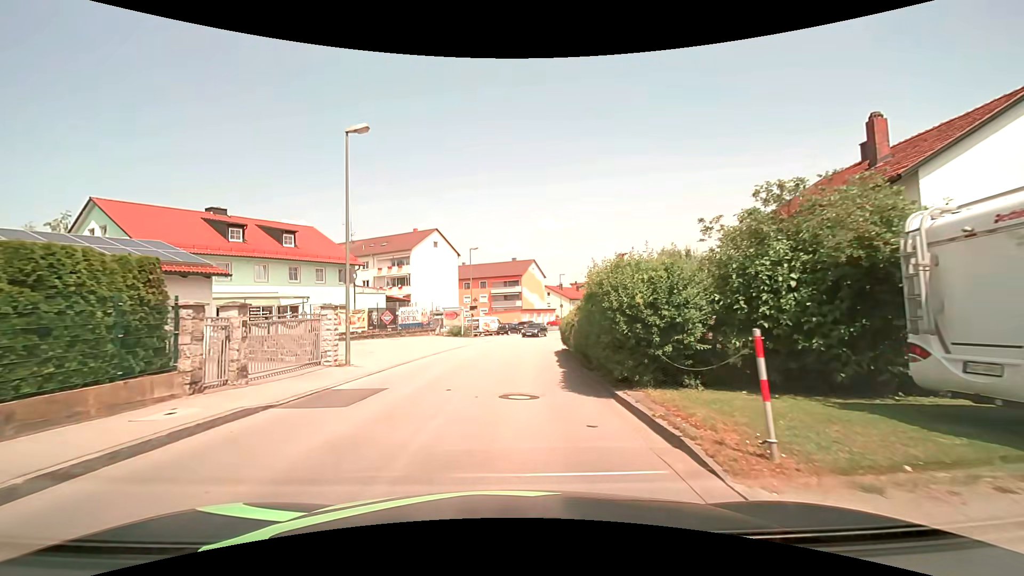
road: unclassified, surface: asphalt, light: Day
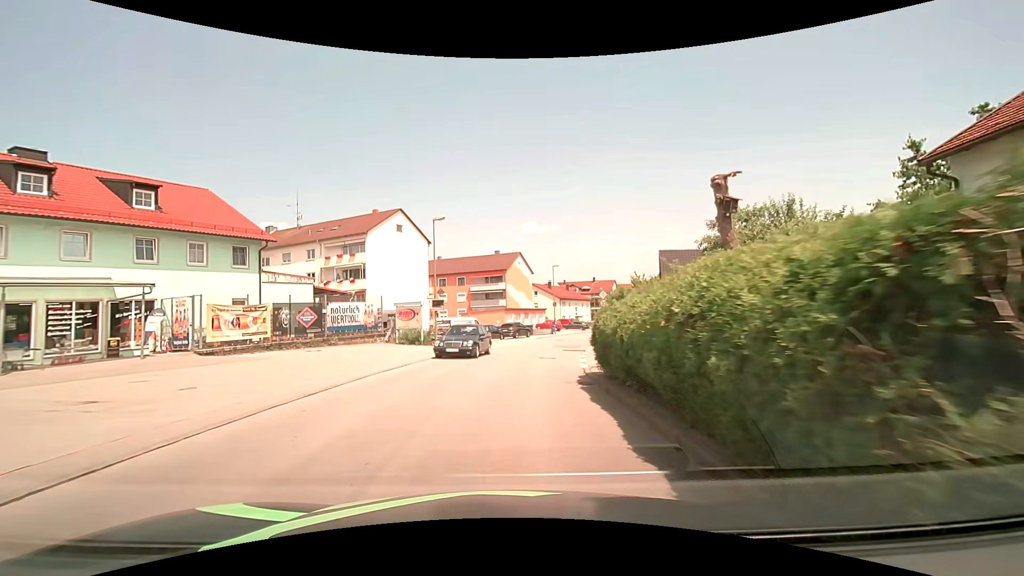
(+0.3, +13.4) m; +2°
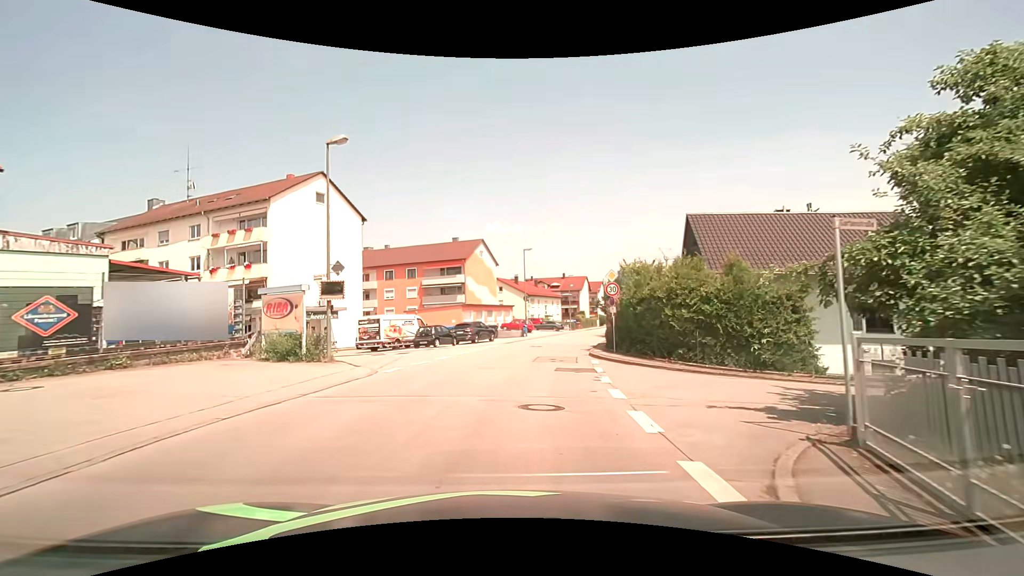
(+0.6, +13.3) m; +4°
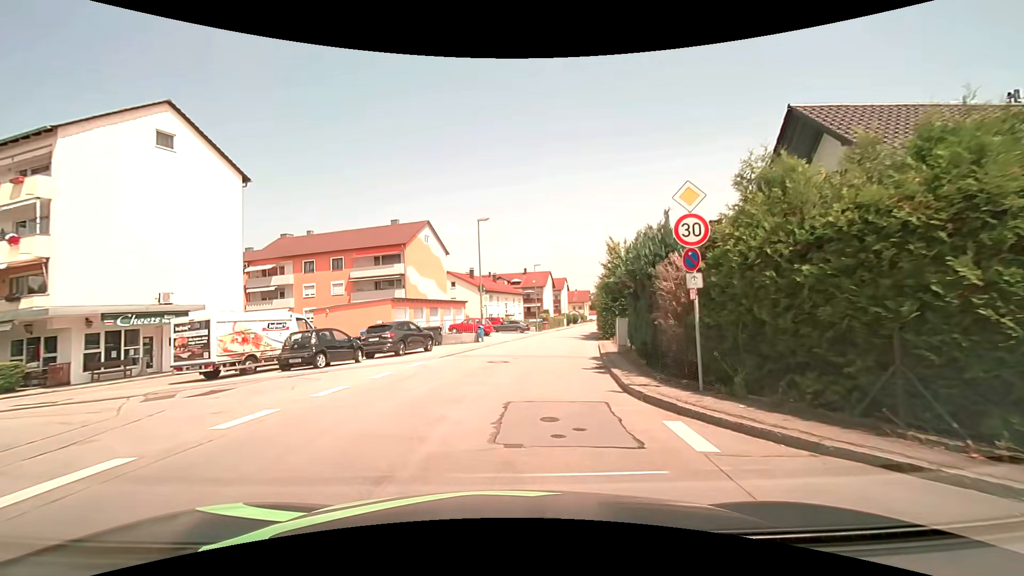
(+0.6, +13.4) m; +5°
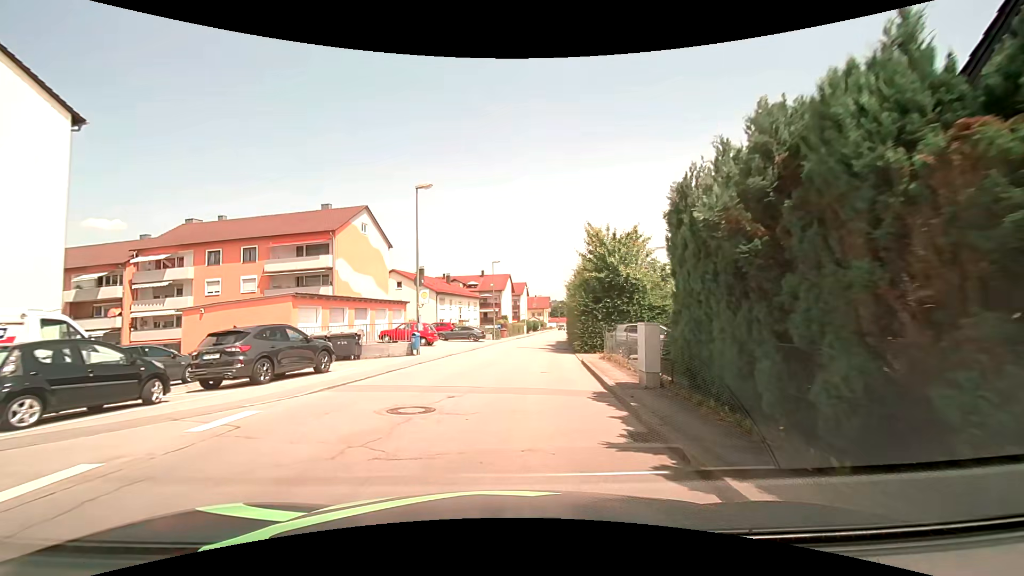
(+0.4, +8.9) m; +5°
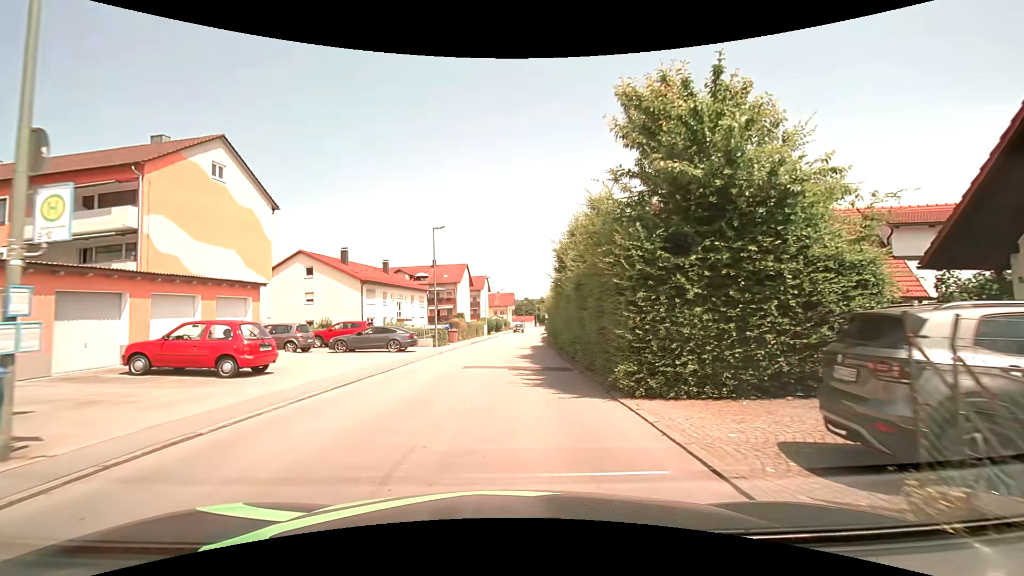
(+0.9, +17.8) m; +5°
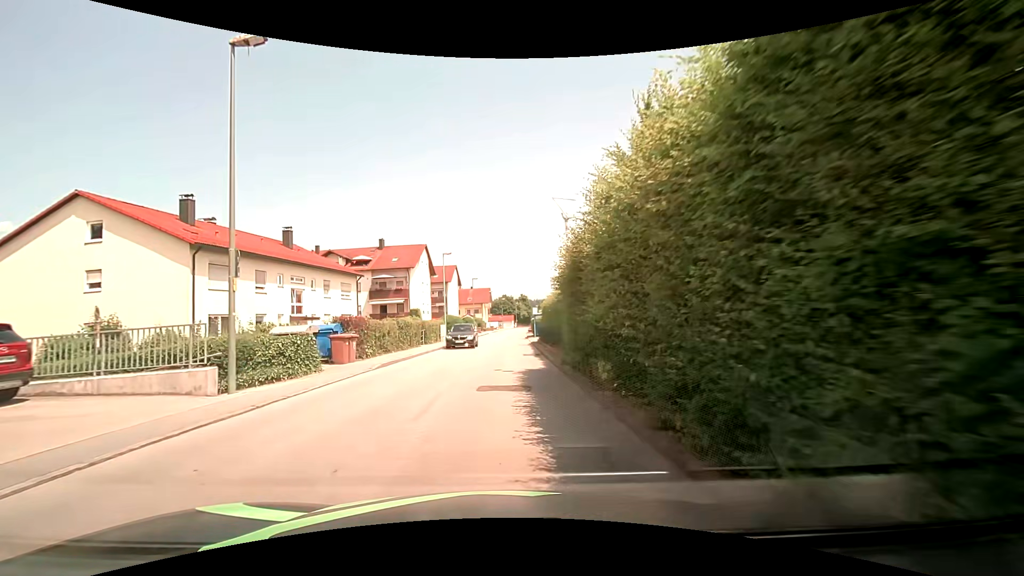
(+0.4, +22.4) m; +2°
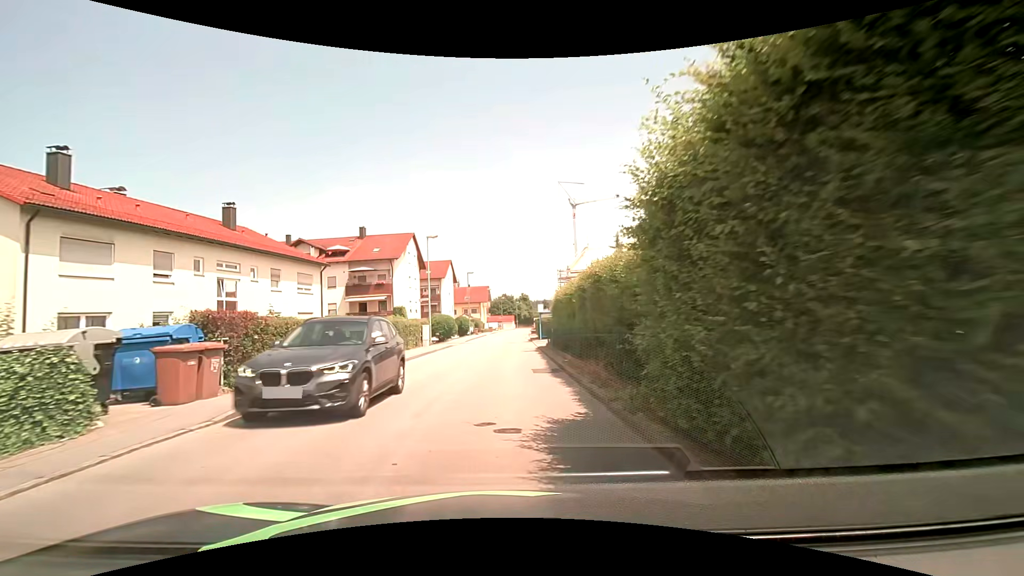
(+0.1, +8.9) m; +1°
(0, +10) (0, +20) (0, +30) (0, +40) (0, +50) (+1, +60) (+1, +70) (+1, +80) (+2, +90) (+2, +100) m
